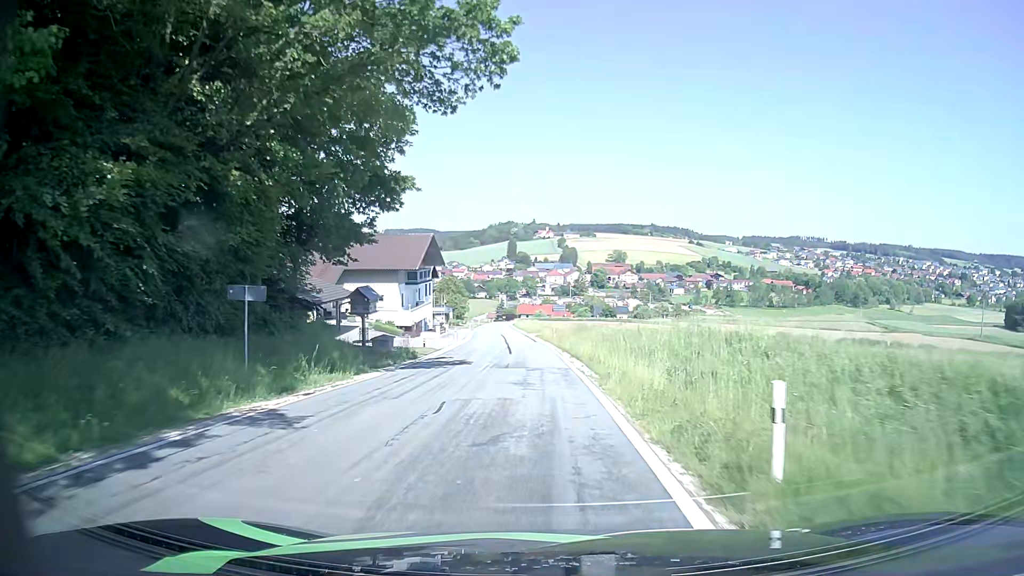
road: tertiary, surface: asphalt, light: Day
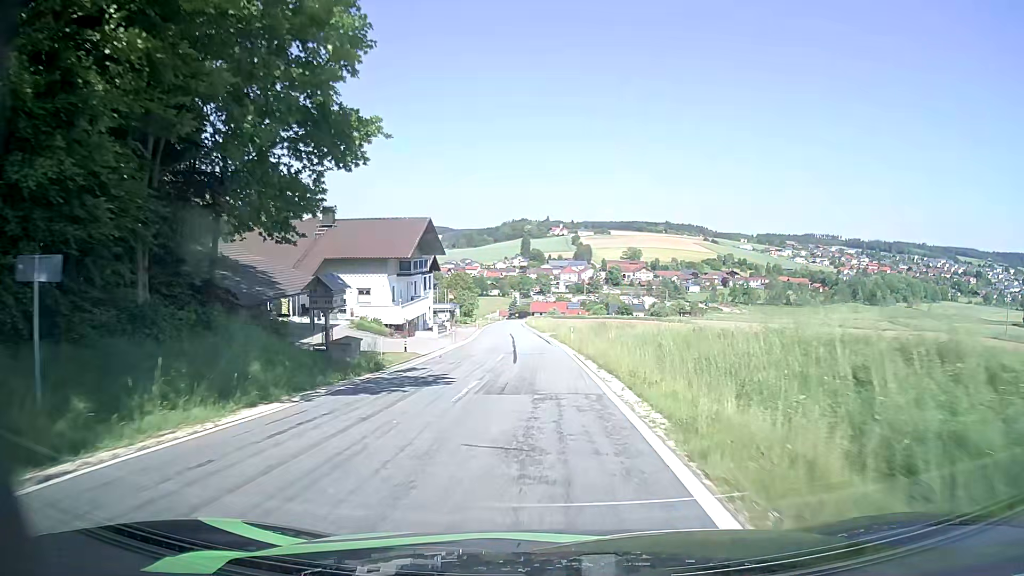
(-0.1, +8.0) m; -1°
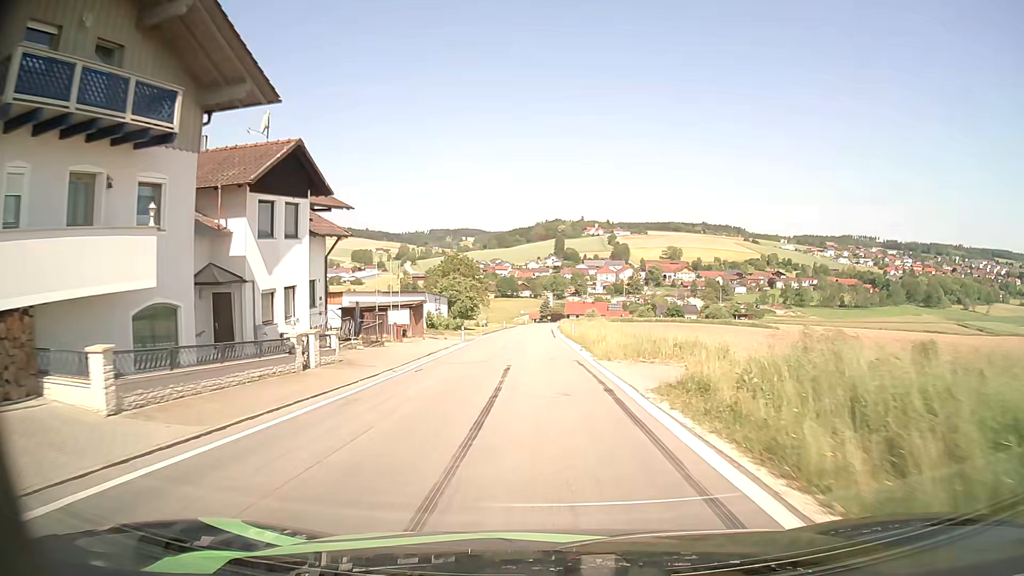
(-1.3, +40.0) m; -3°
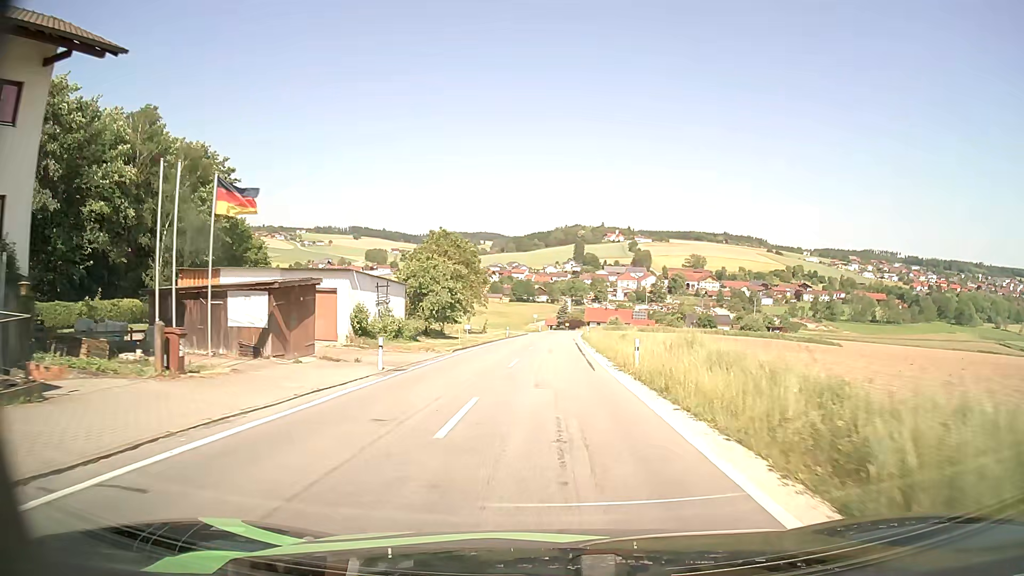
(-0.2, +24.0) m; -2°
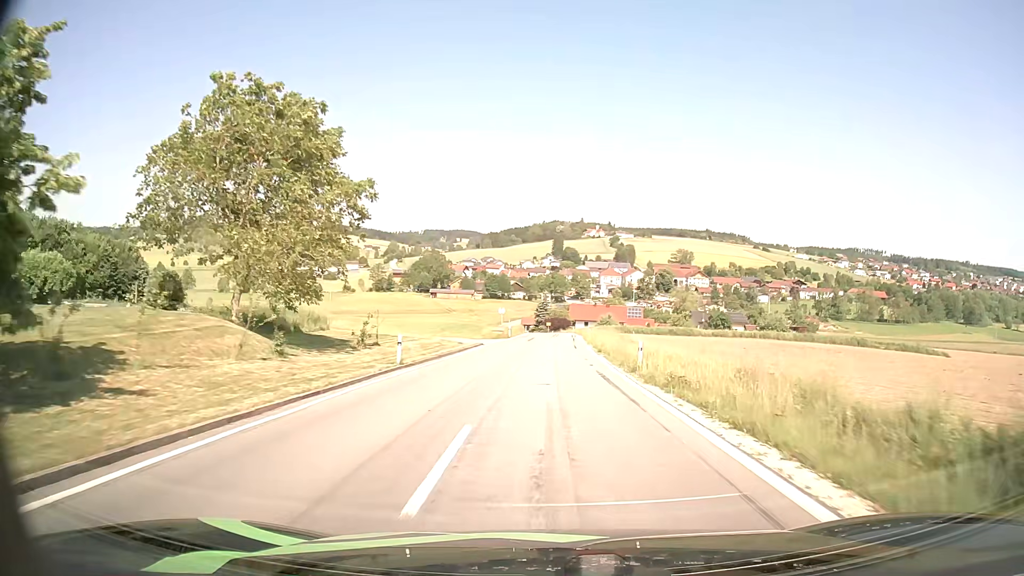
(+0.4, +39.4) m; +2°
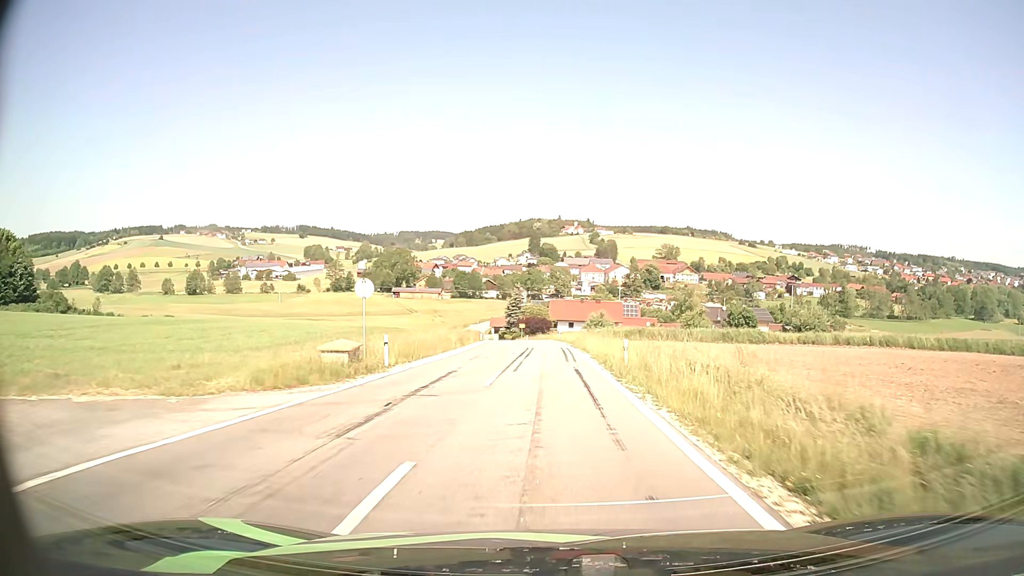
(+0.9, +38.7) m; +2°
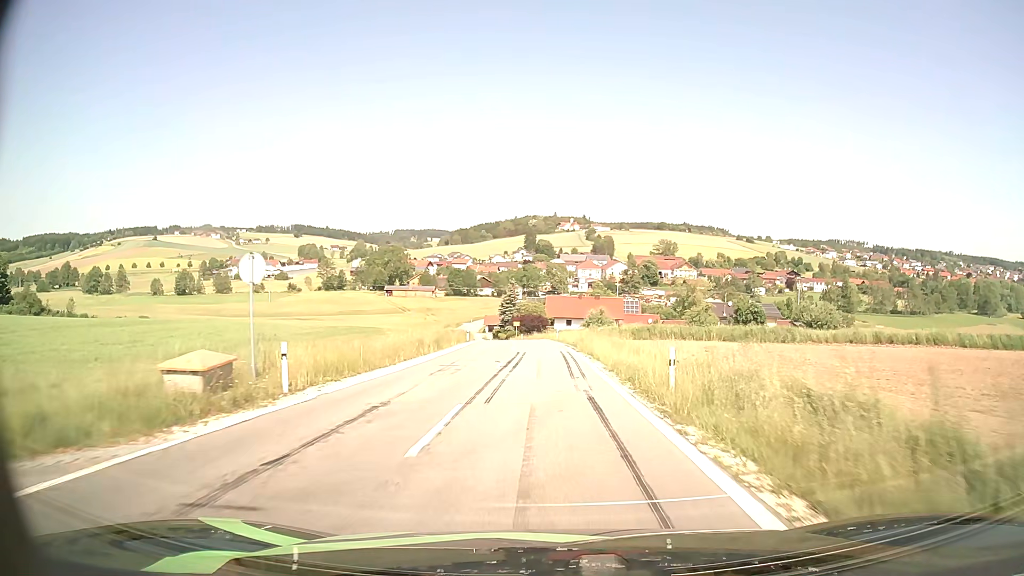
(0.0, +7.6) m; 0°
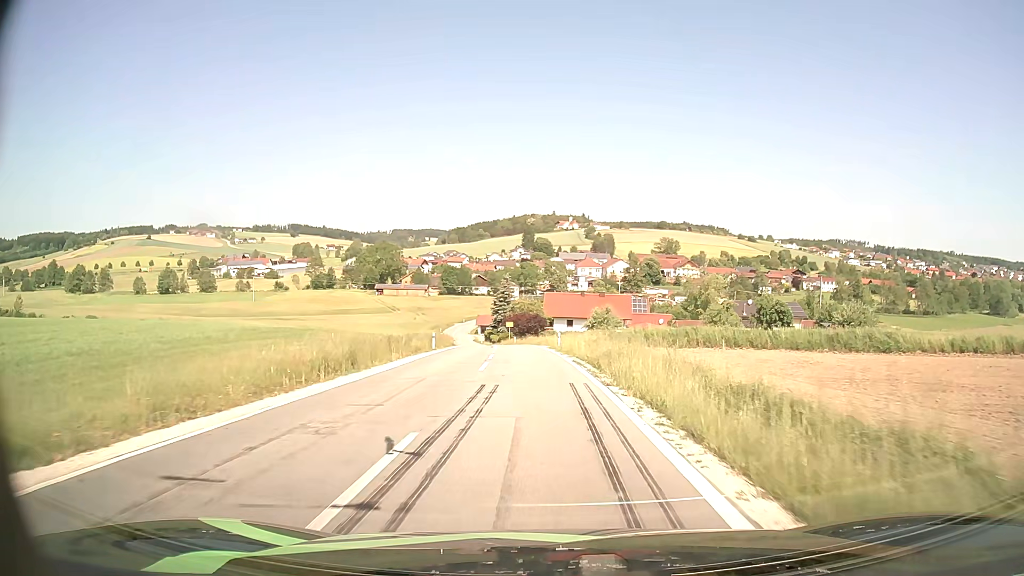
(0.0, +15.2) m; 0°
(0, +10) (0, +20) (-1, +30) (-1, +40) (-2, +50) (-3, +60) (-5, +70) (-6, +80) (-8, +89) (-10, +99) m
